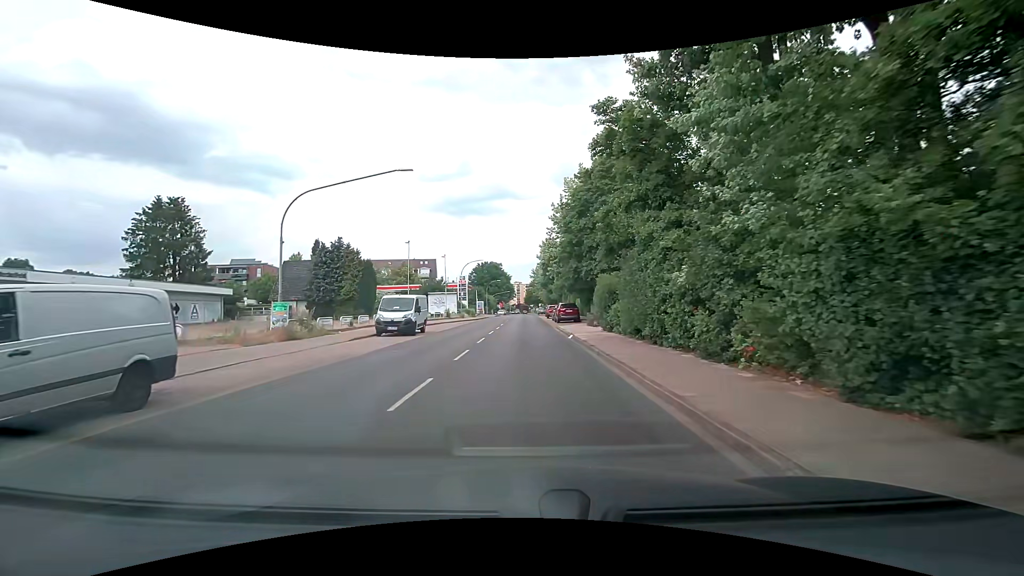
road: secondary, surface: asphalt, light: Day
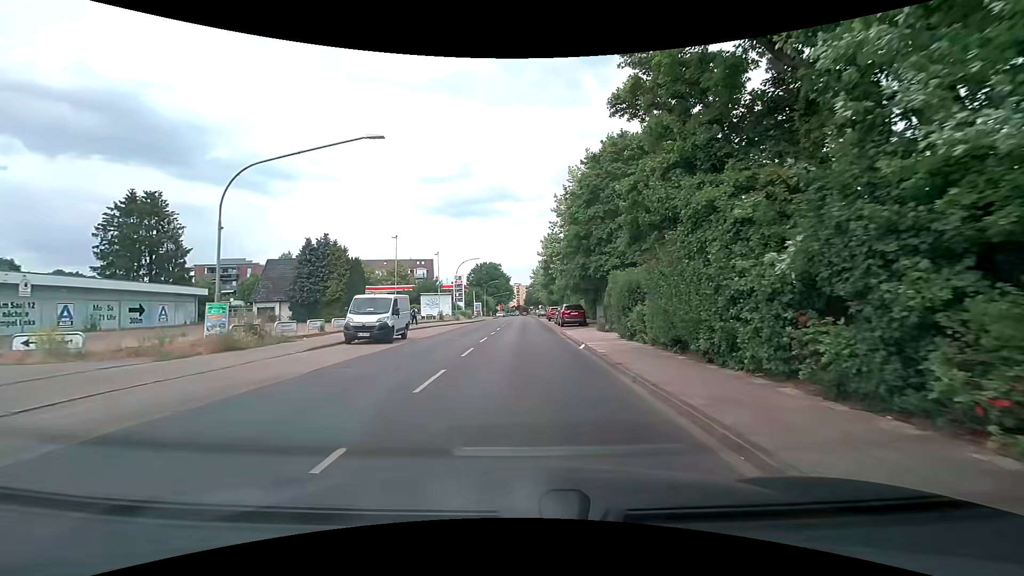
(0.0, +4.5) m; 0°
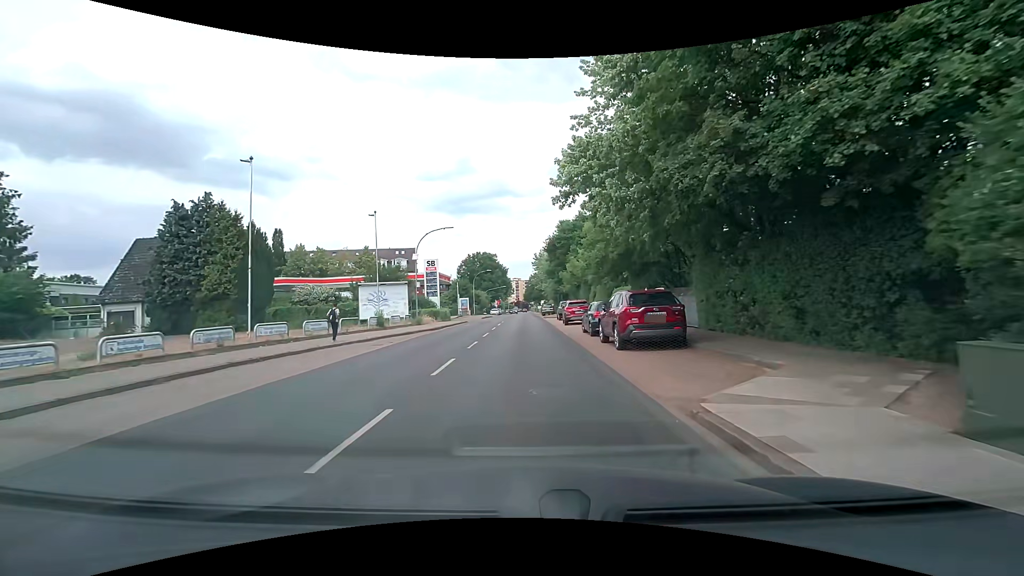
(0.0, +22.4) m; 0°
(0, +10) (0, +20) (0, +30) (0, +40) (0, +50) (0, +60) (0, +70) (-1, +80) (-1, +90) (-1, +100) m
